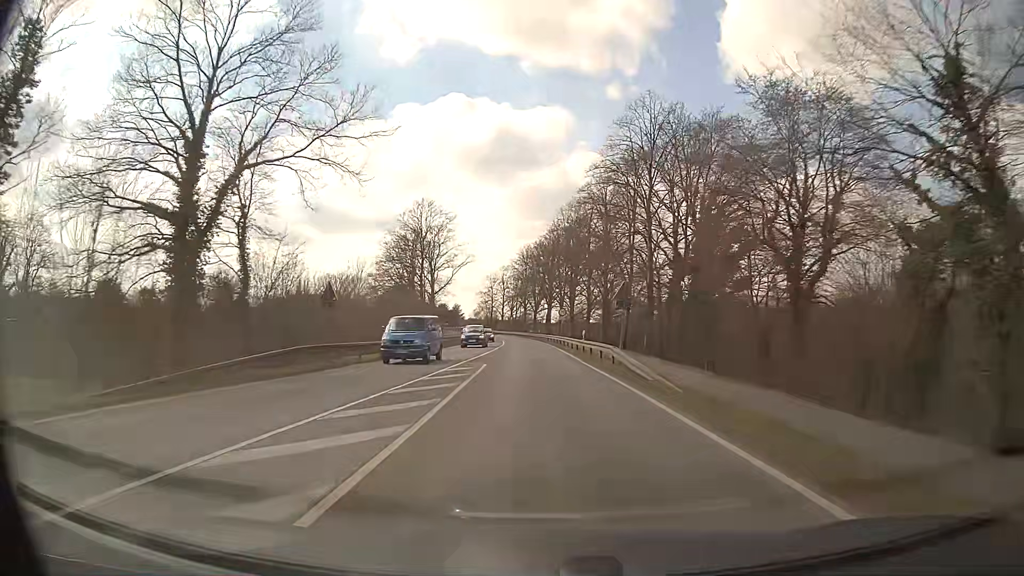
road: primary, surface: asphalt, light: Day
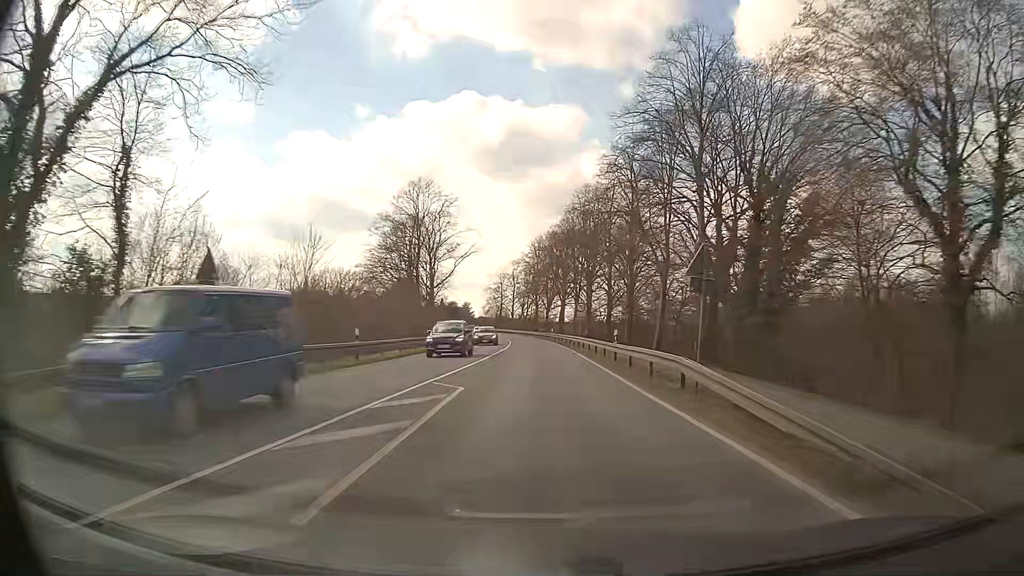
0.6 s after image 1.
(-0.1, +10.9) m; -1°
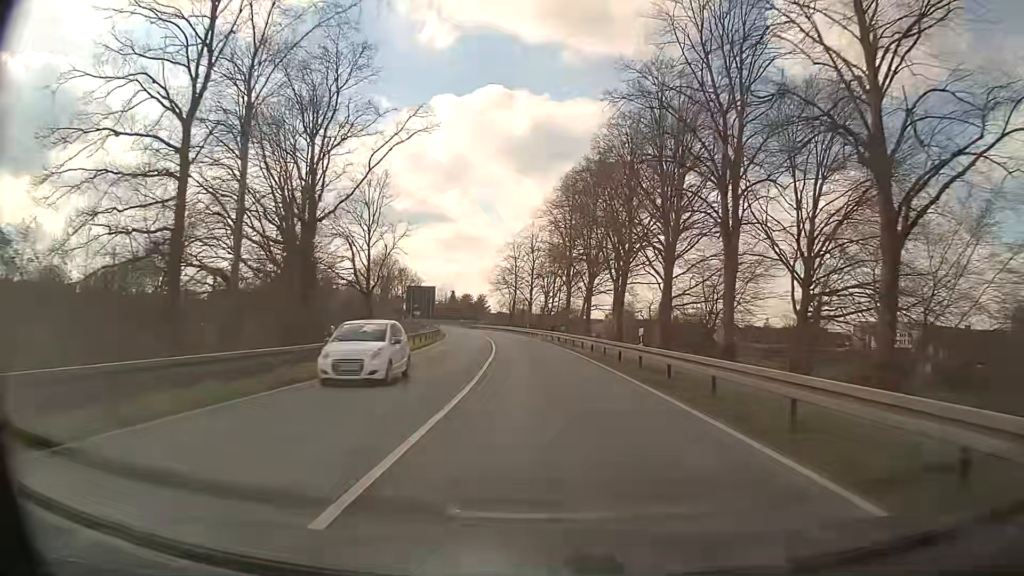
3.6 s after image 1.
(-1.0, +54.2) m; -2°
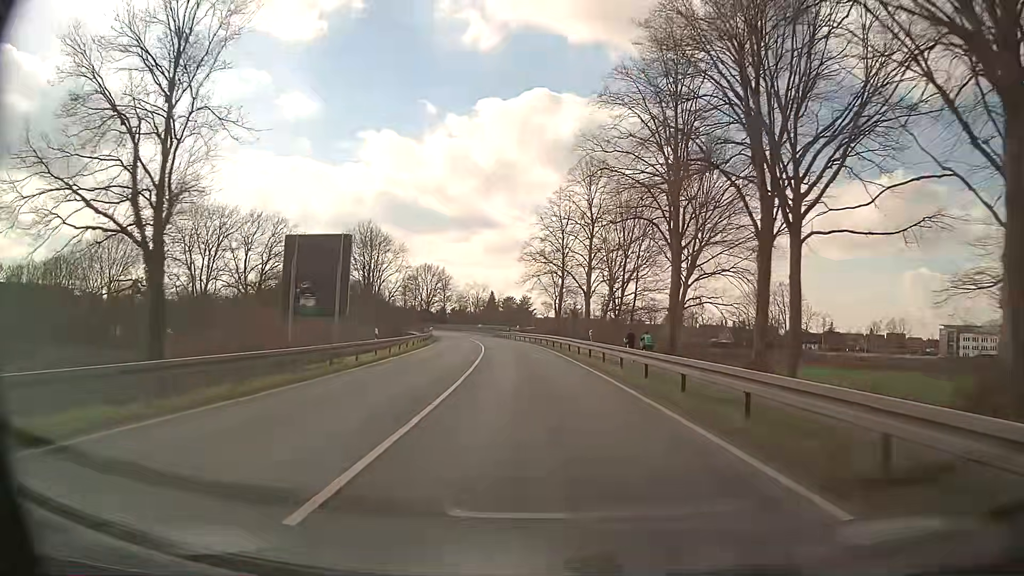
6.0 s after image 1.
(-1.5, +43.1) m; -4°
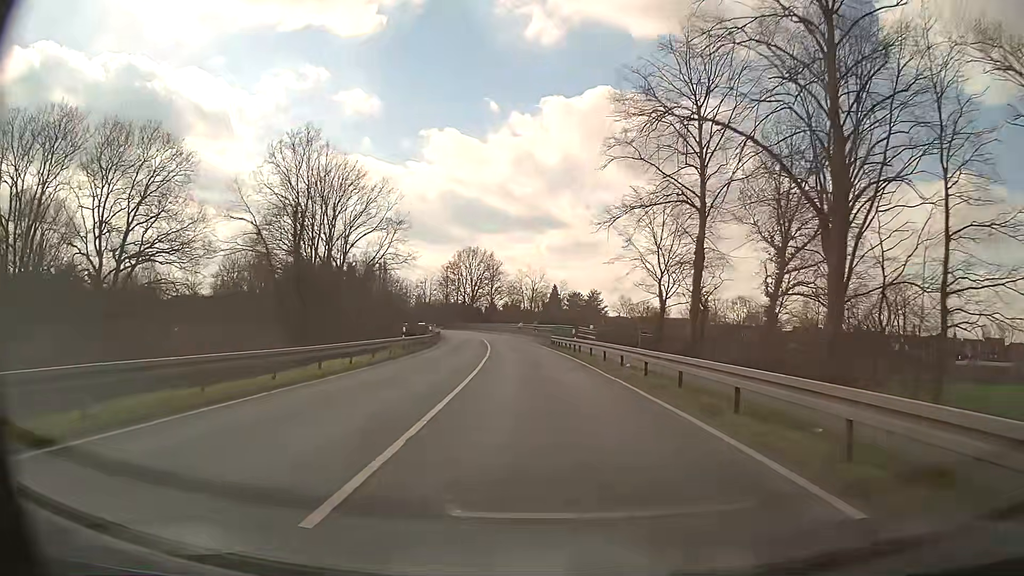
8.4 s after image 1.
(-2.2, +42.9) m; -6°
